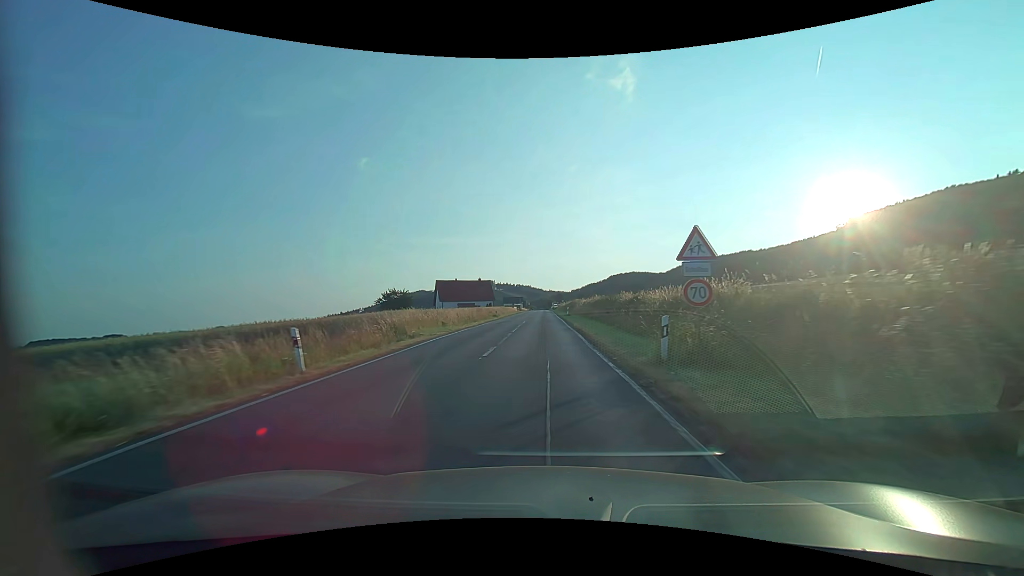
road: secondary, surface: asphalt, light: Day
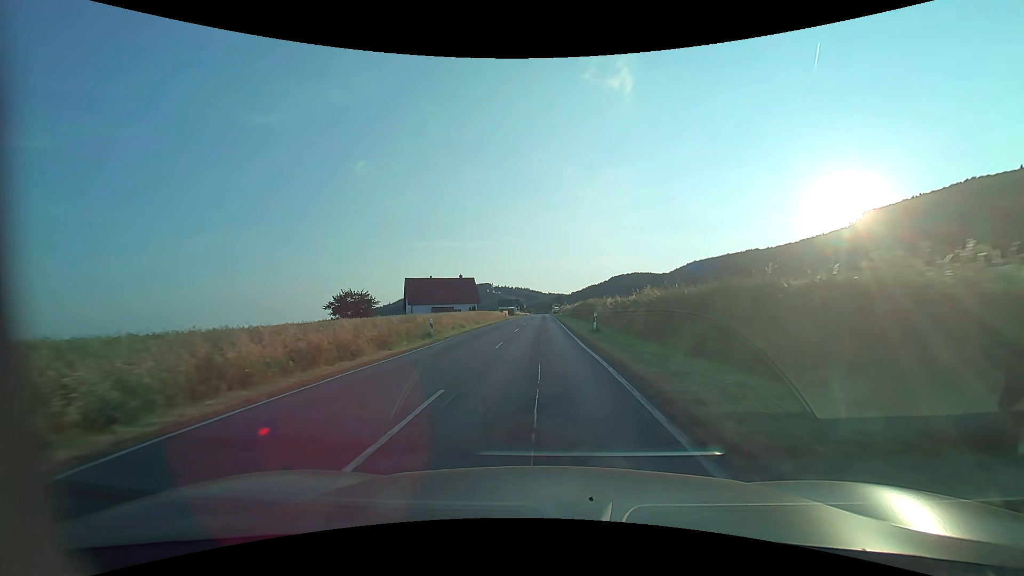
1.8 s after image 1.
(-0.2, +31.9) m; 0°
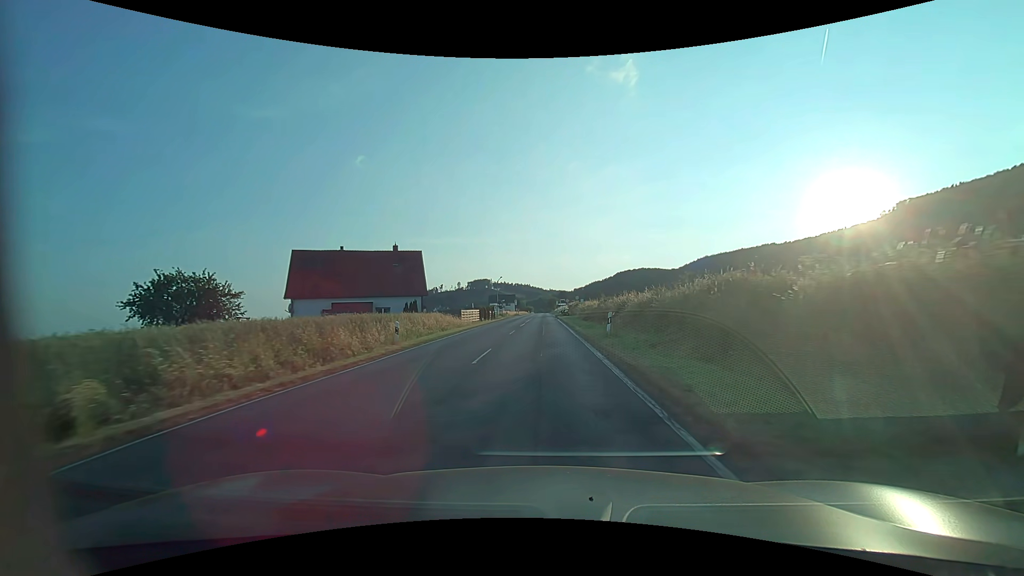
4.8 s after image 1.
(-0.2, +52.8) m; 0°
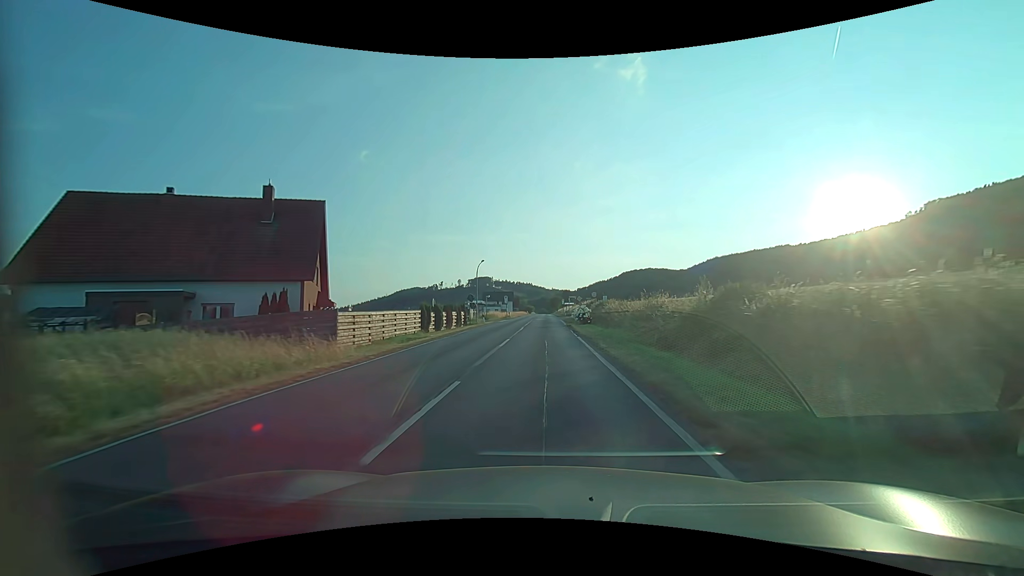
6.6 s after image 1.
(-0.1, +31.2) m; 0°
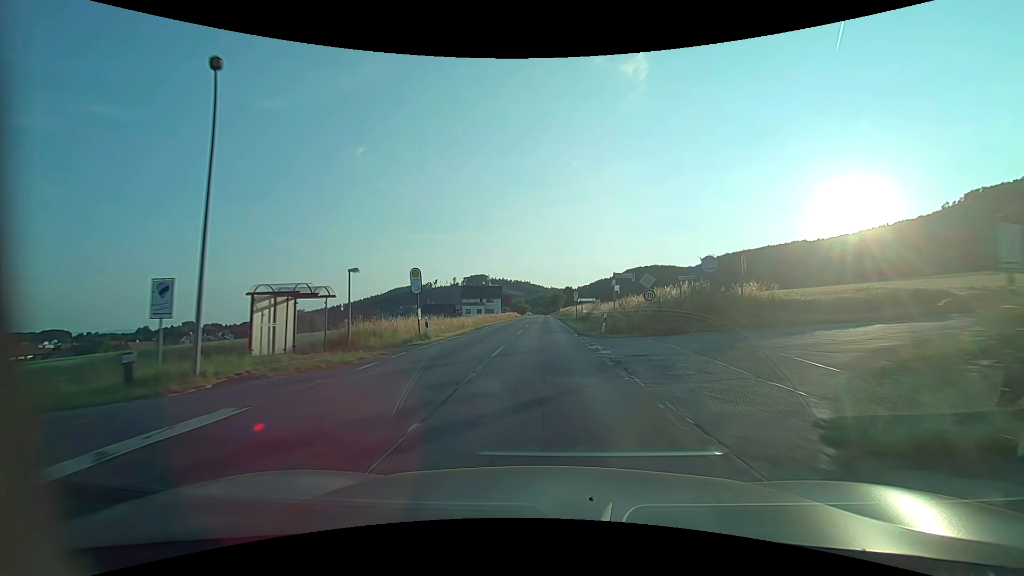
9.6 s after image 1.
(+0.1, +50.6) m; 0°
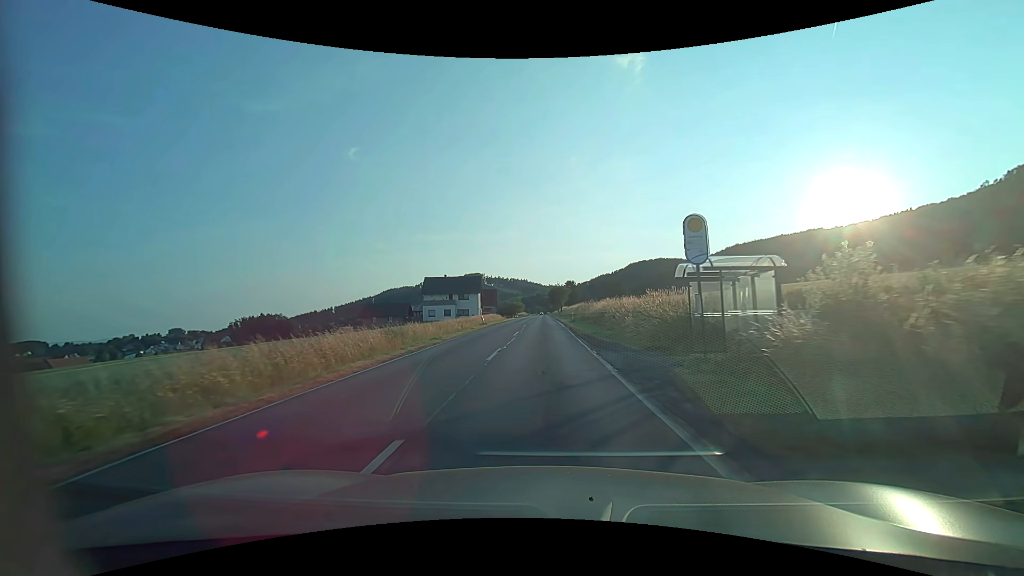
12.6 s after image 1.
(0.0, +48.8) m; 0°
(0, +10) (0, +20) (0, +30) (0, +40) (0, +50) (0, +60) (0, +70) (0, +80) (0, +90) (0, +100) m
